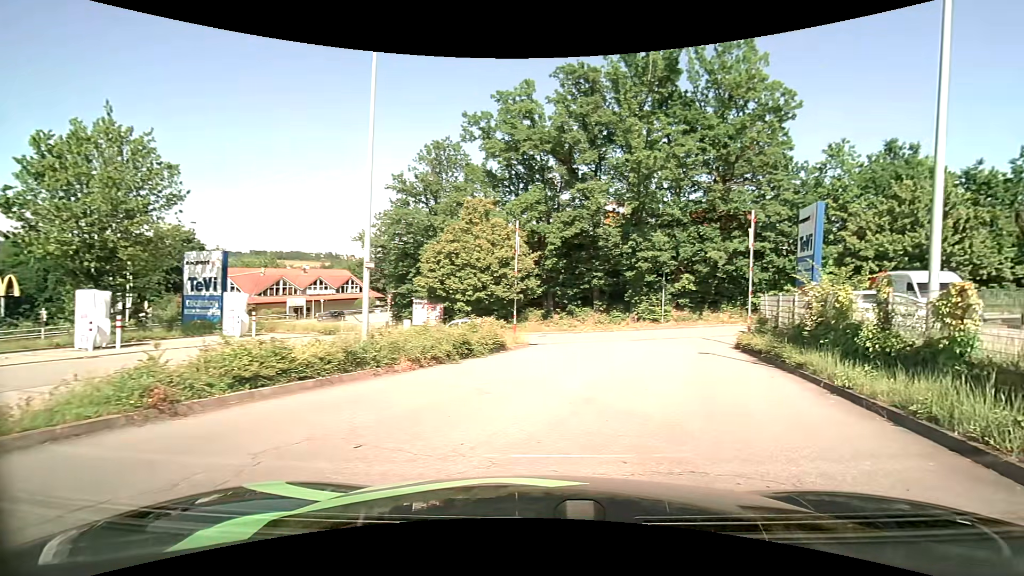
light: Day
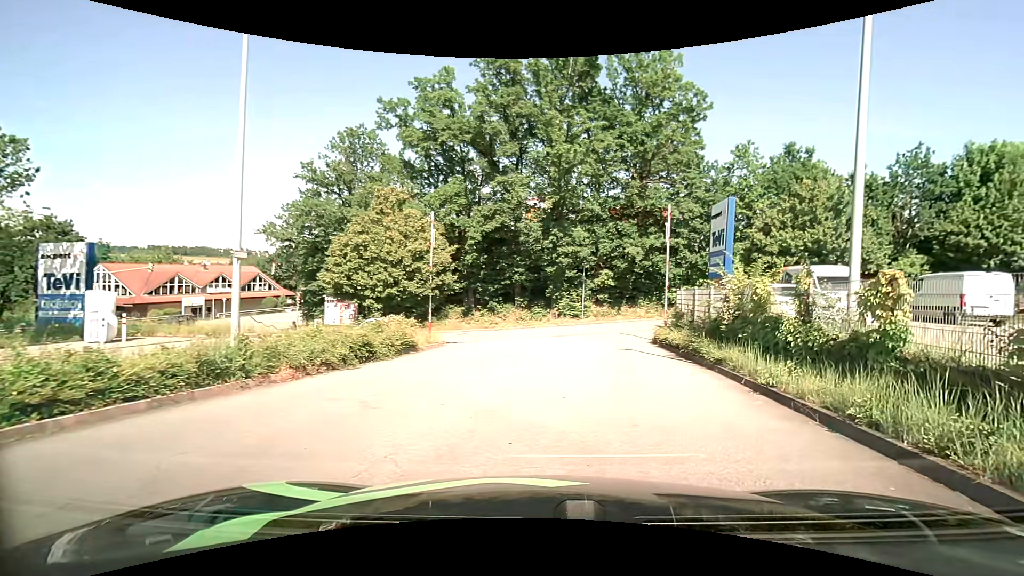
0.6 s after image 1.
(+0.1, +1.5) m; +7°
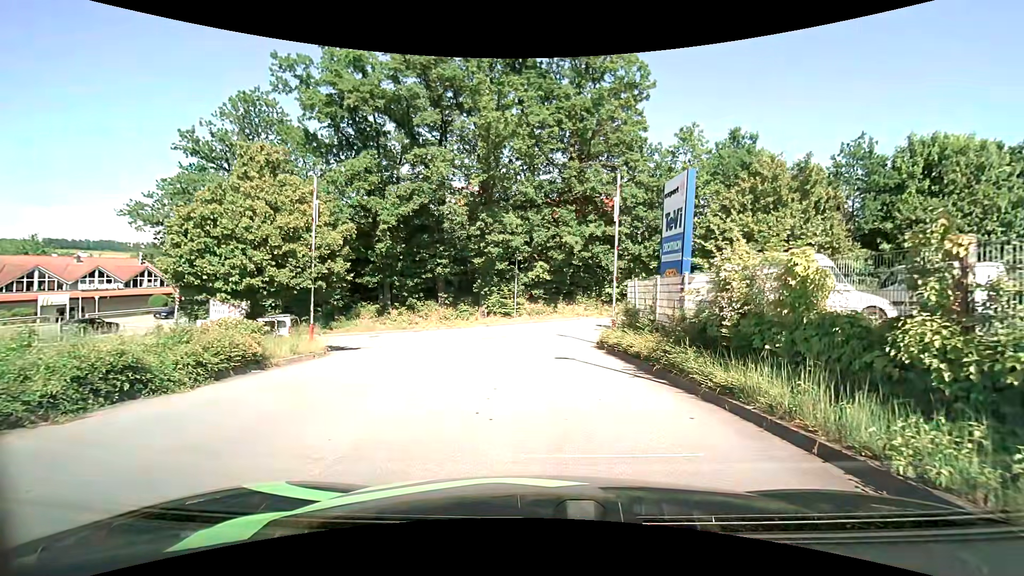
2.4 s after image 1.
(+0.7, +5.5) m; +9°
